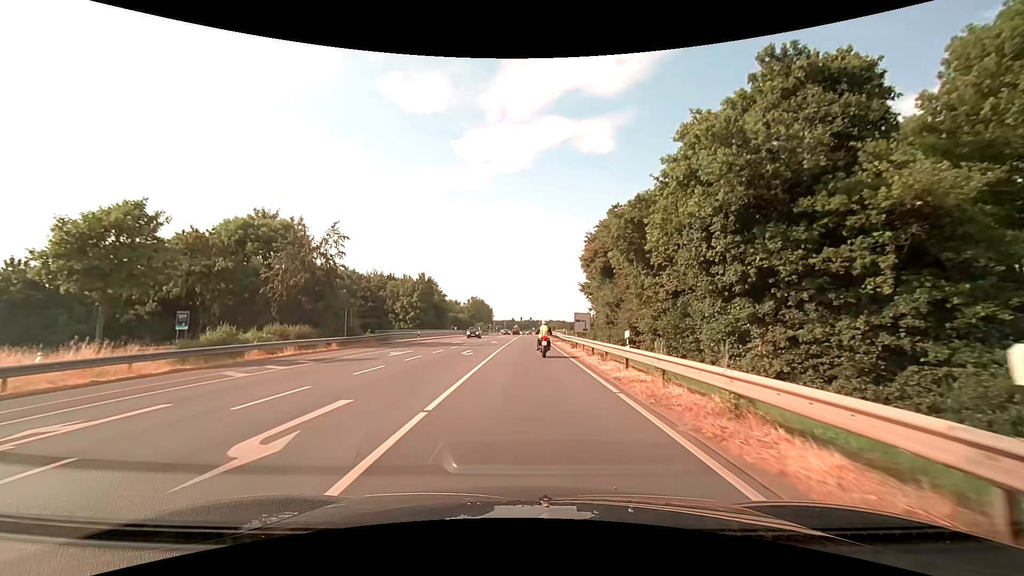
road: primary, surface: asphalt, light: Day
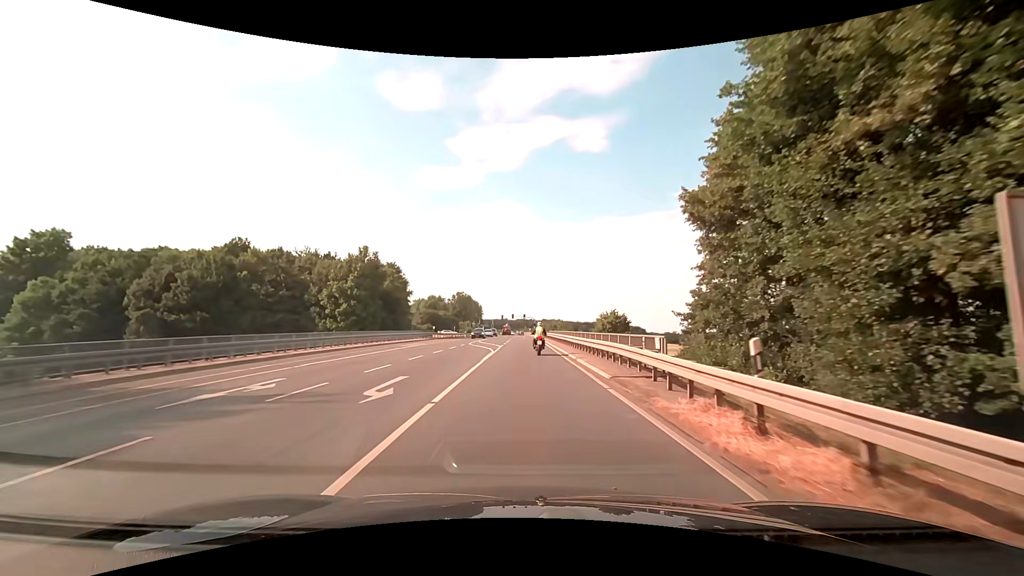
(+0.2, +35.1) m; +1°
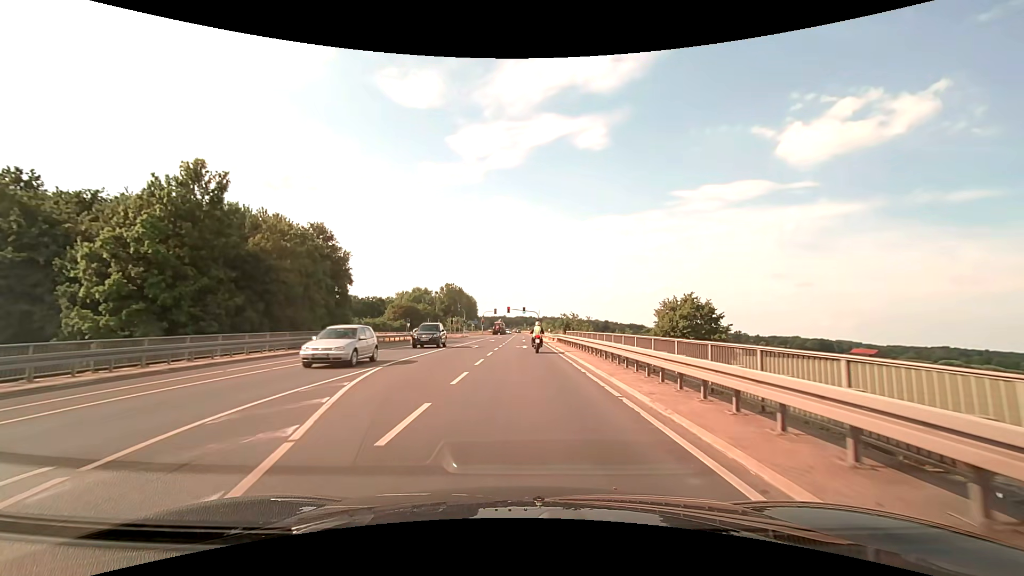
(+0.1, +37.5) m; 0°
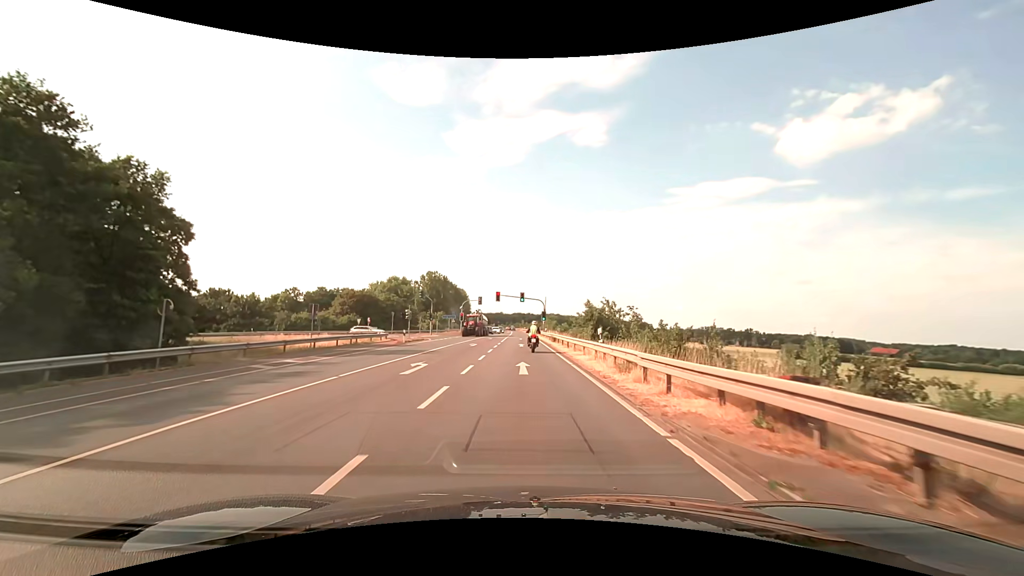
(+0.1, +39.6) m; 0°
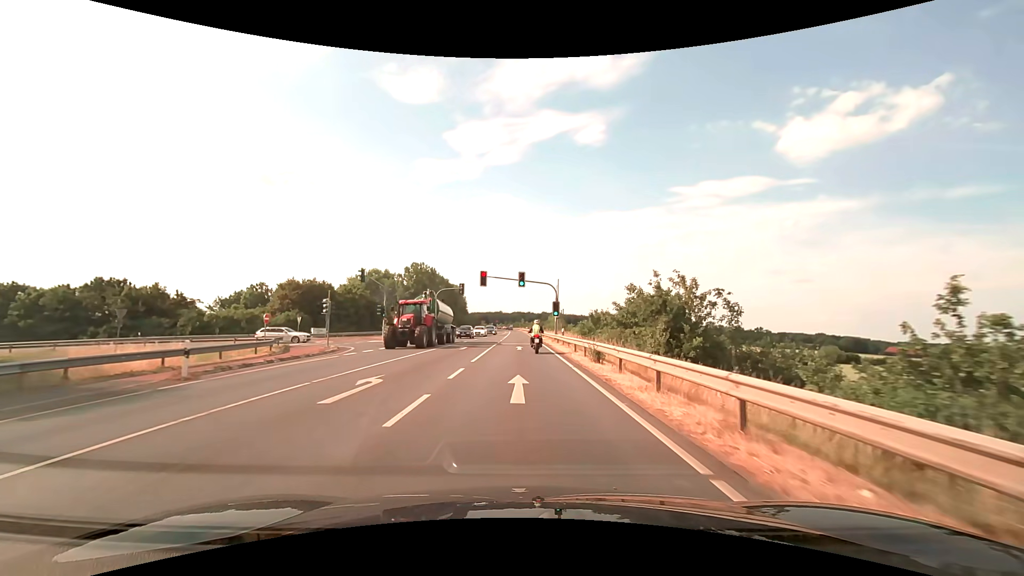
(0.0, +25.7) m; 0°
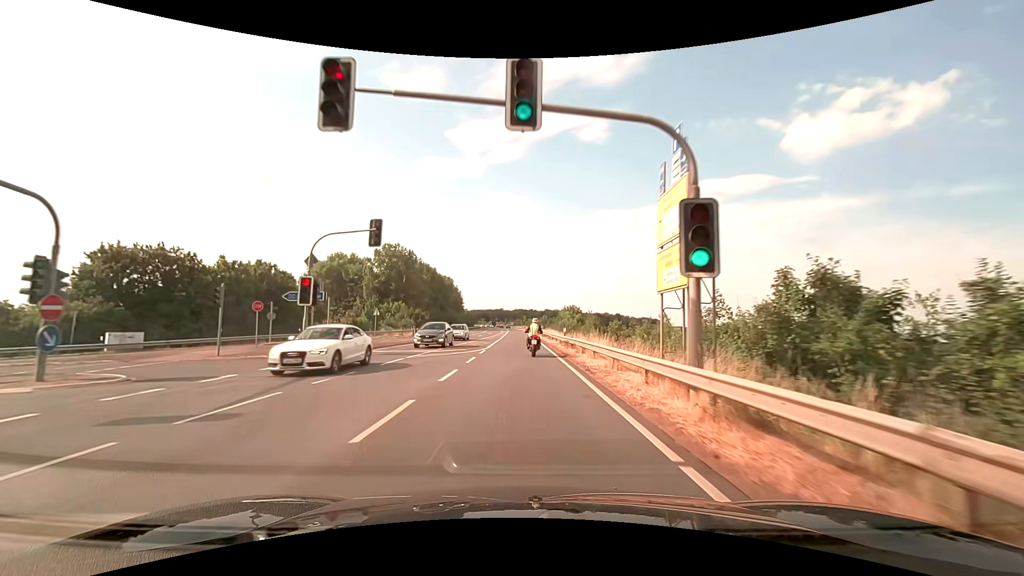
(-0.1, +35.6) m; 0°
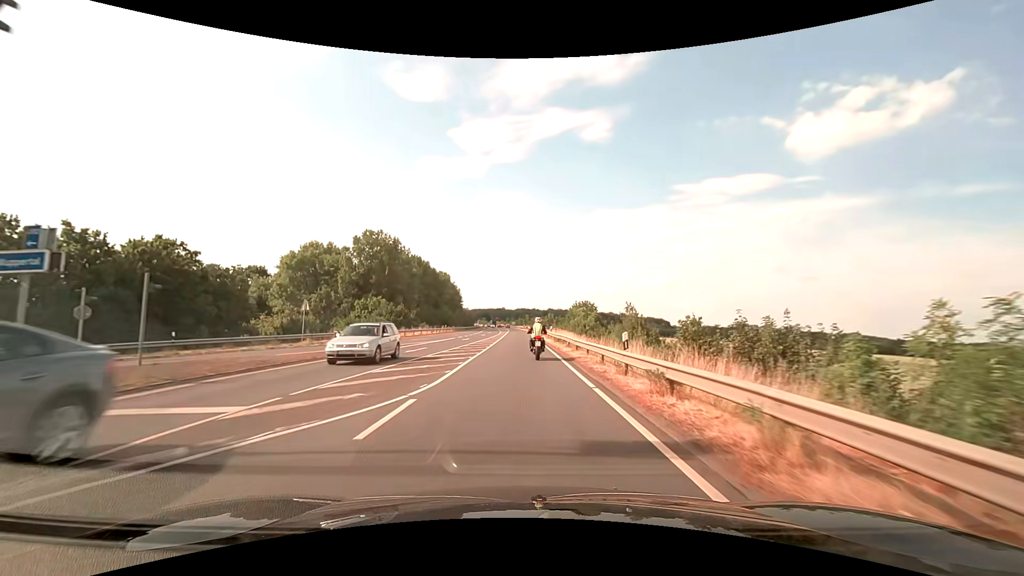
(0.0, +18.0) m; 0°
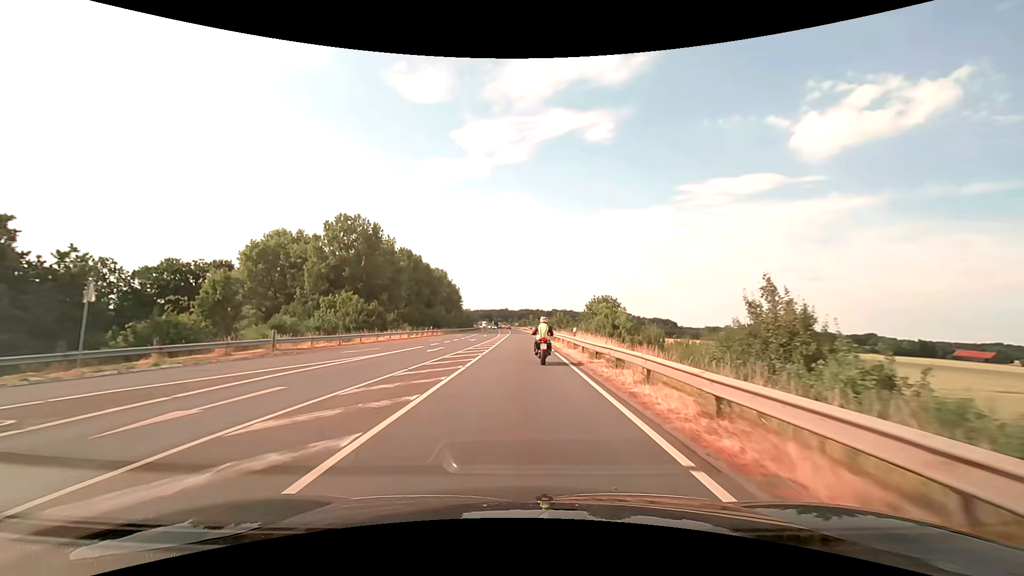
(-0.1, +18.0) m; 0°
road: secondary
(0, +10) (0, +20) (0, +30) (0, +40) (0, +50) (-1, +60) (-1, +70) (-1, +80) (-1, +90) (-1, +100) m
